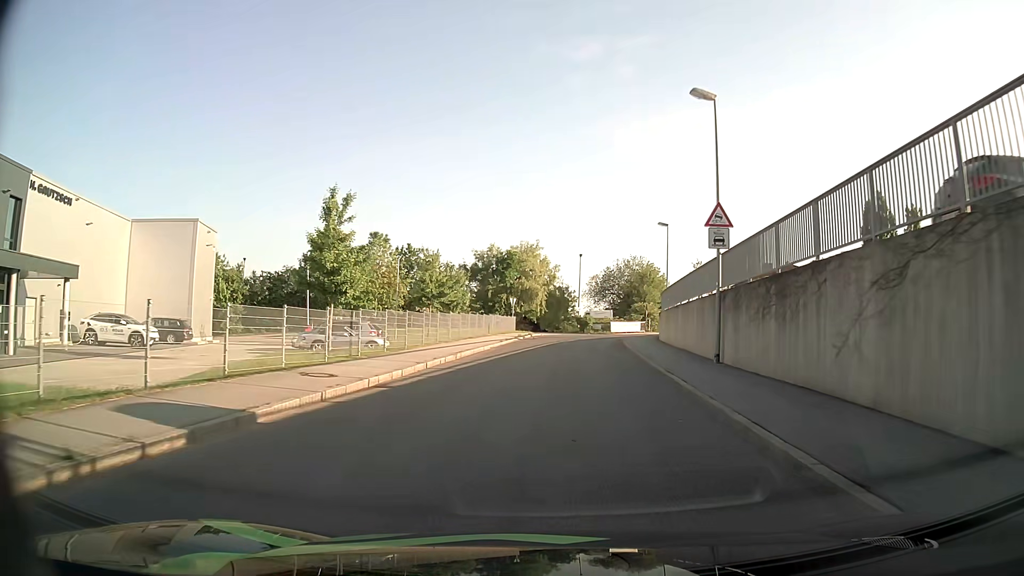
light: Day
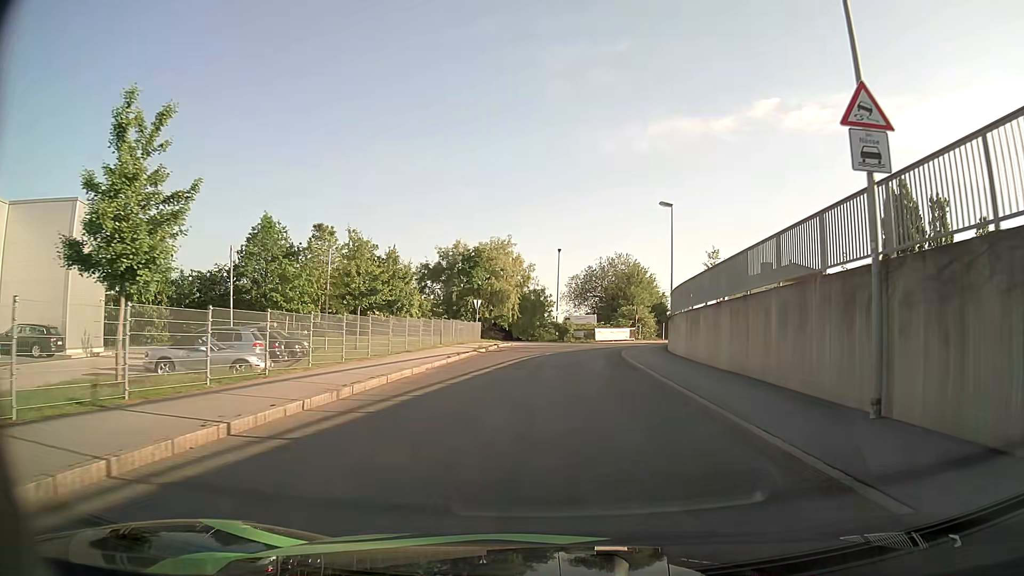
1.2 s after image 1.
(+0.2, +10.7) m; +2°
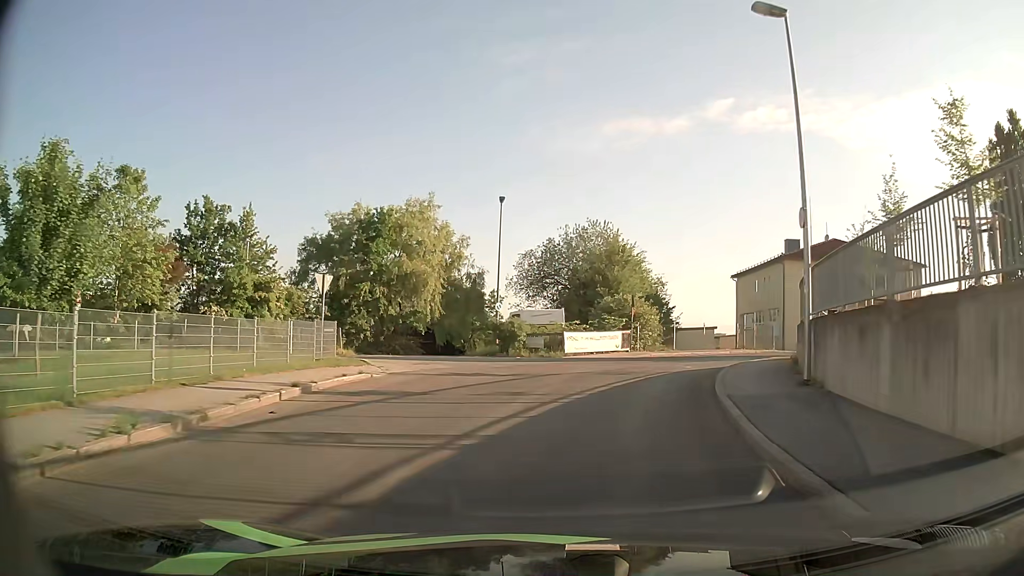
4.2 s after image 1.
(+1.0, +25.1) m; +4°
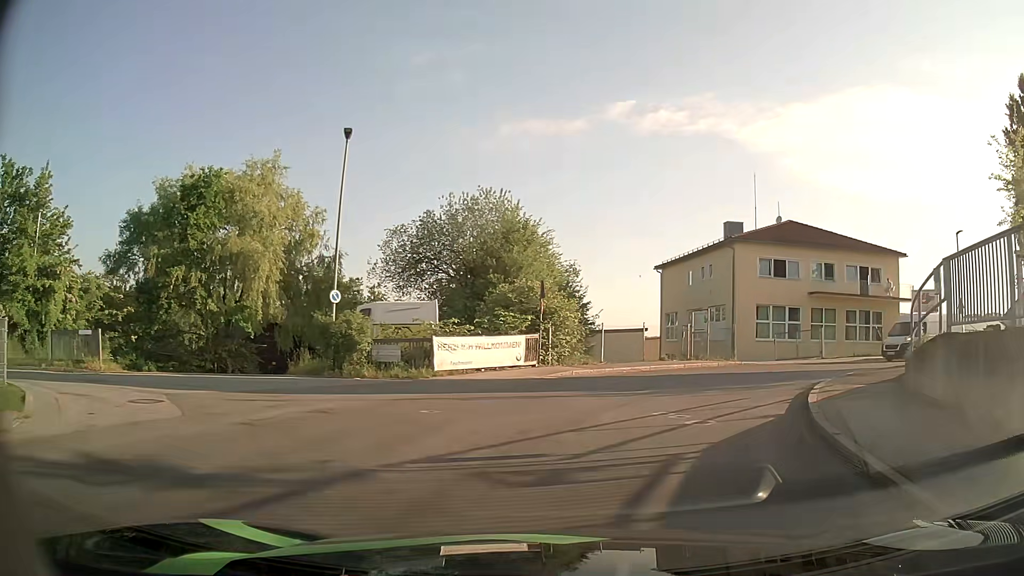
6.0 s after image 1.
(+0.8, +12.5) m; +9°
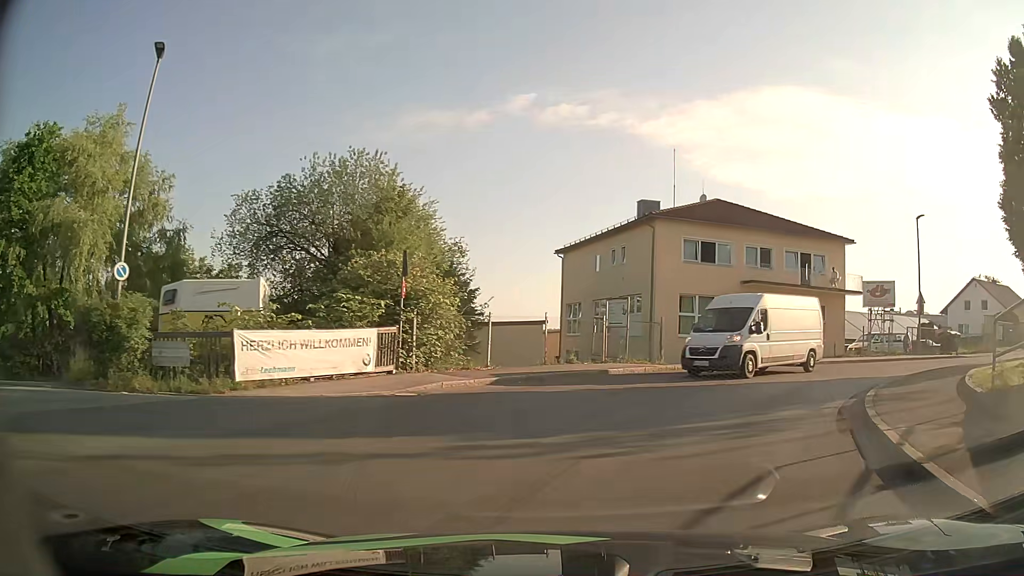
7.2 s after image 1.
(+0.5, +7.0) m; +9°
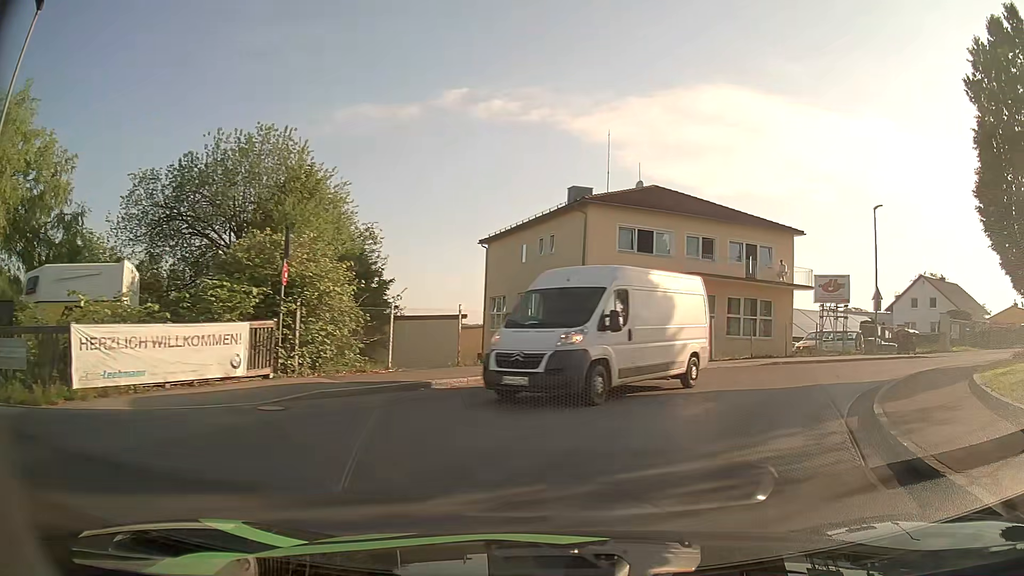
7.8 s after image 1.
(+0.2, +3.1) m; +7°
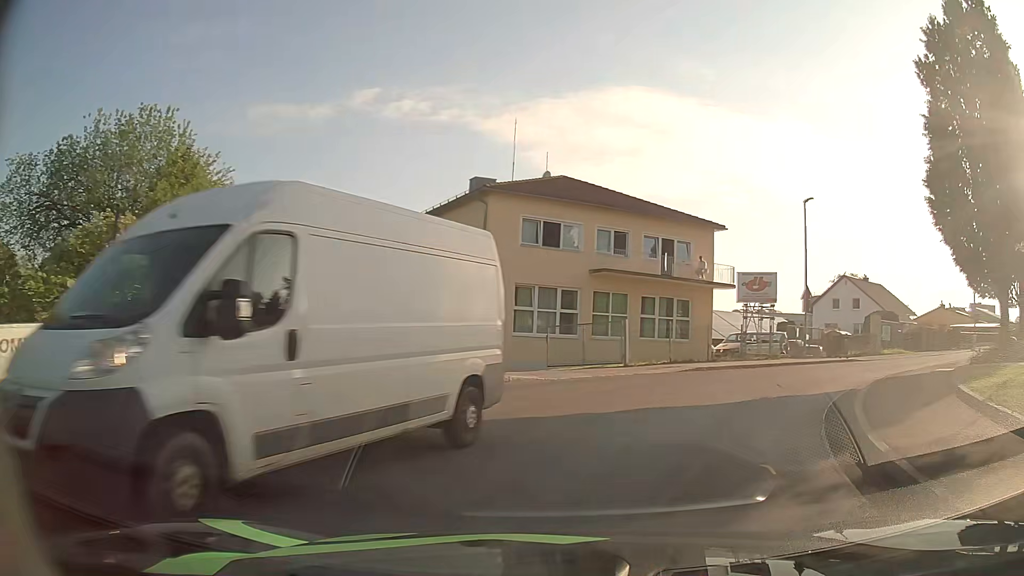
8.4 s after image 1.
(+0.2, +3.0) m; +8°
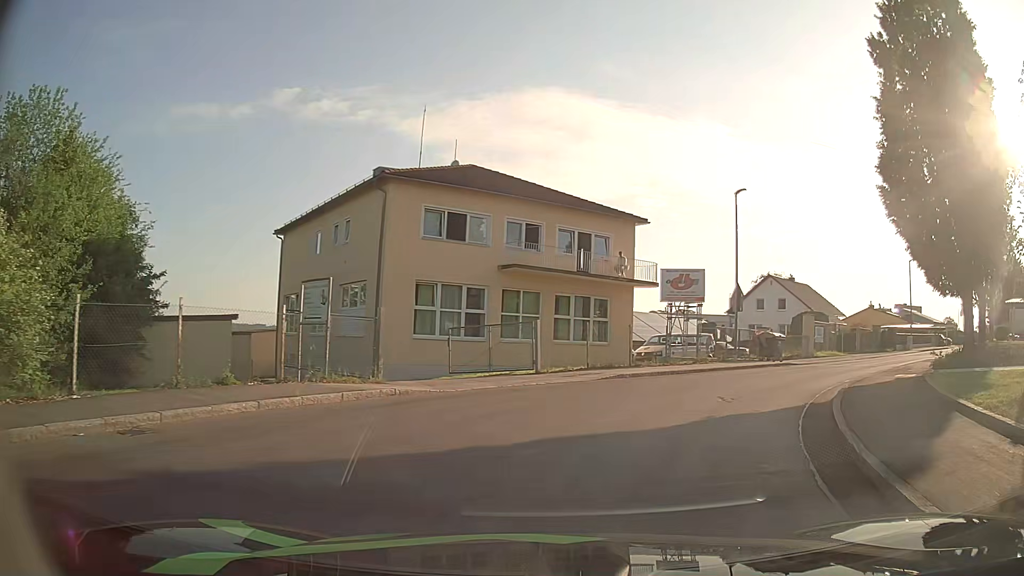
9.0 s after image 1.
(+0.2, +2.8) m; +8°
